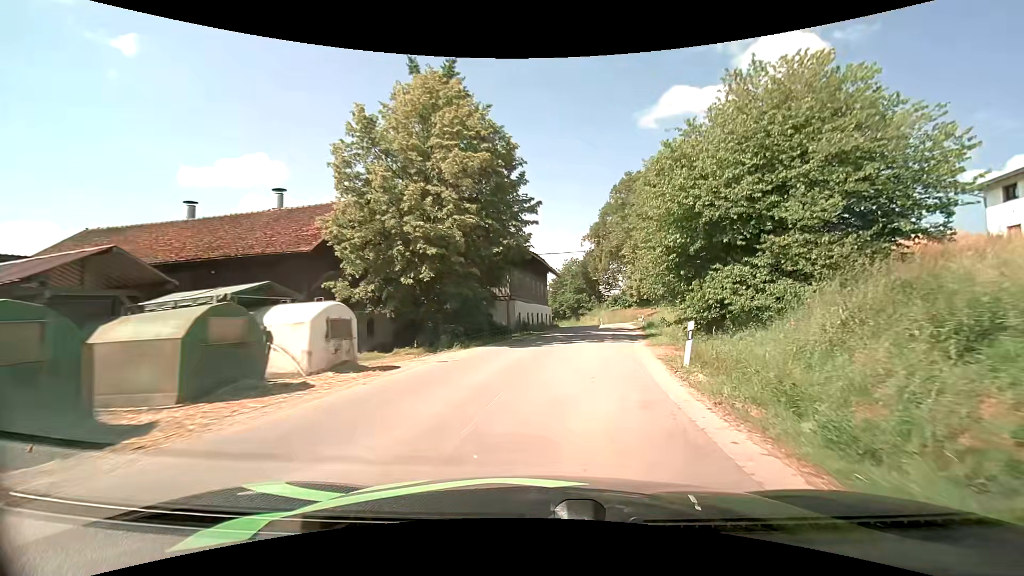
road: secondary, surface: asphalt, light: Day
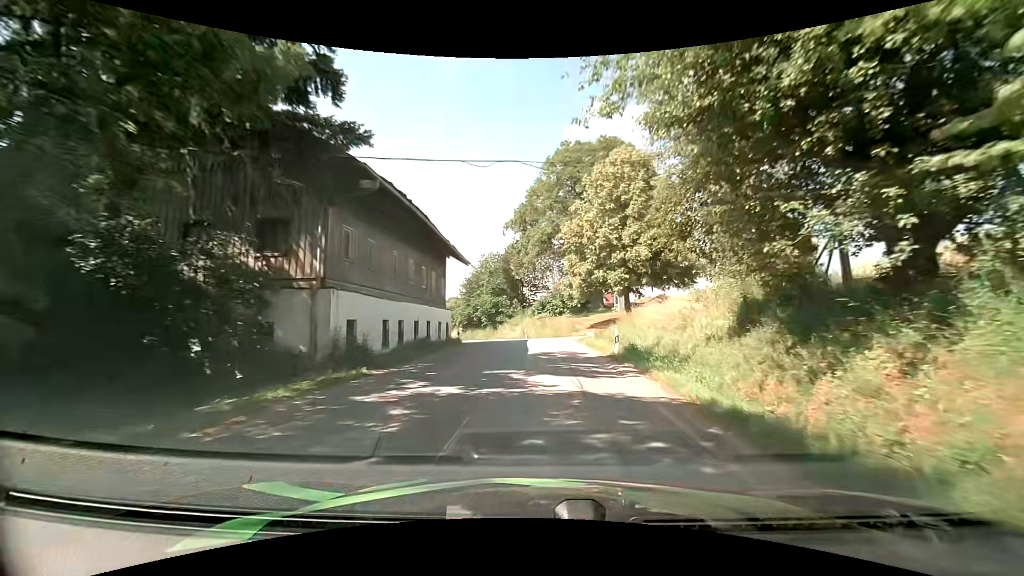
(+1.7, +19.5) m; +9°
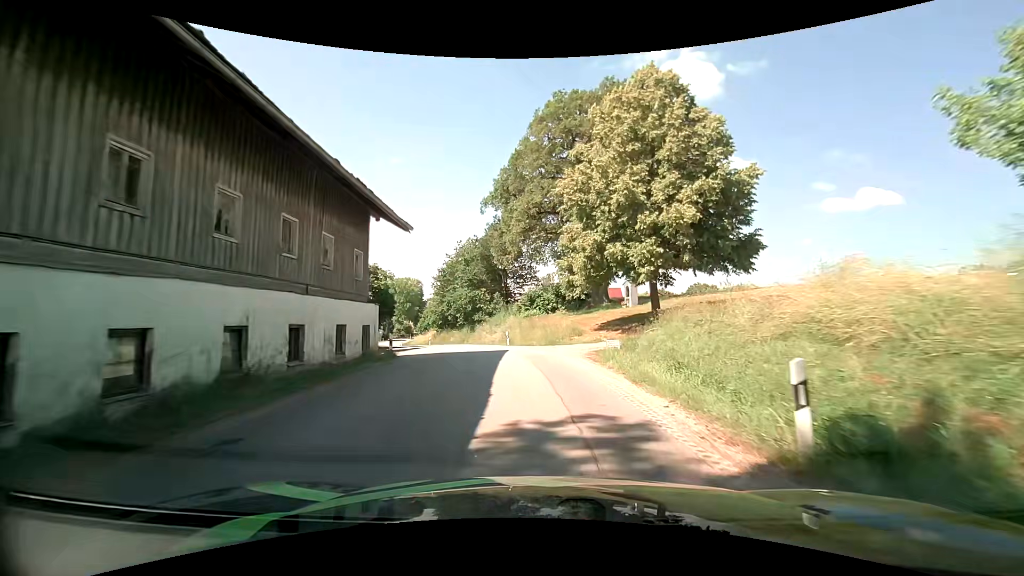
(+0.2, +13.4) m; +2°
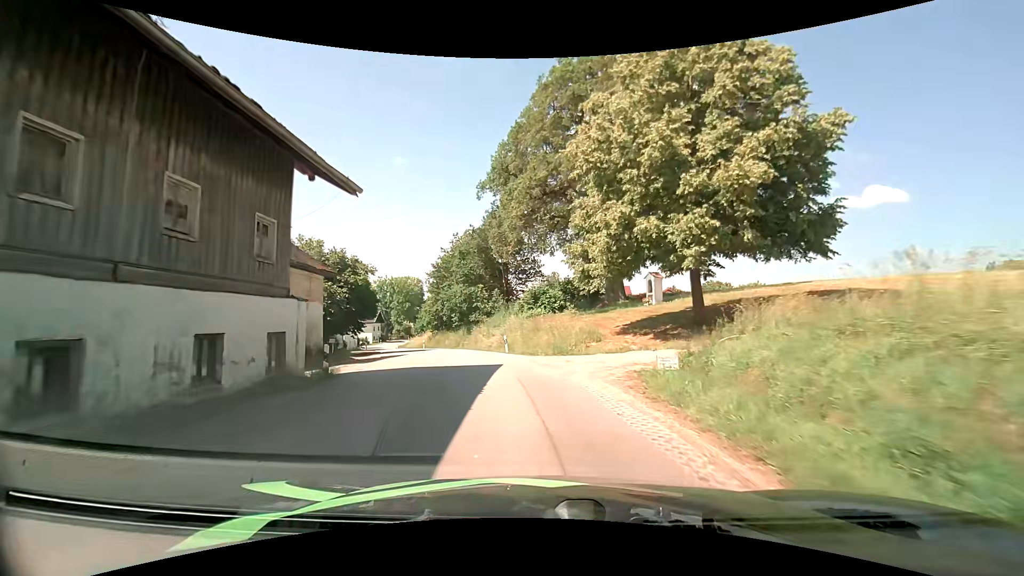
(0.0, +6.7) m; -1°
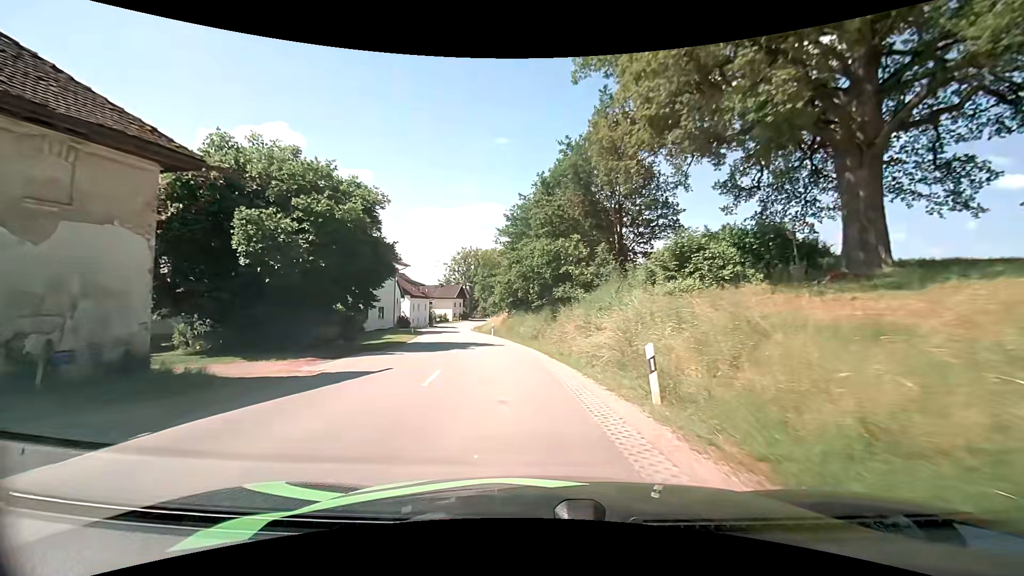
(-1.9, +20.0) m; -11°
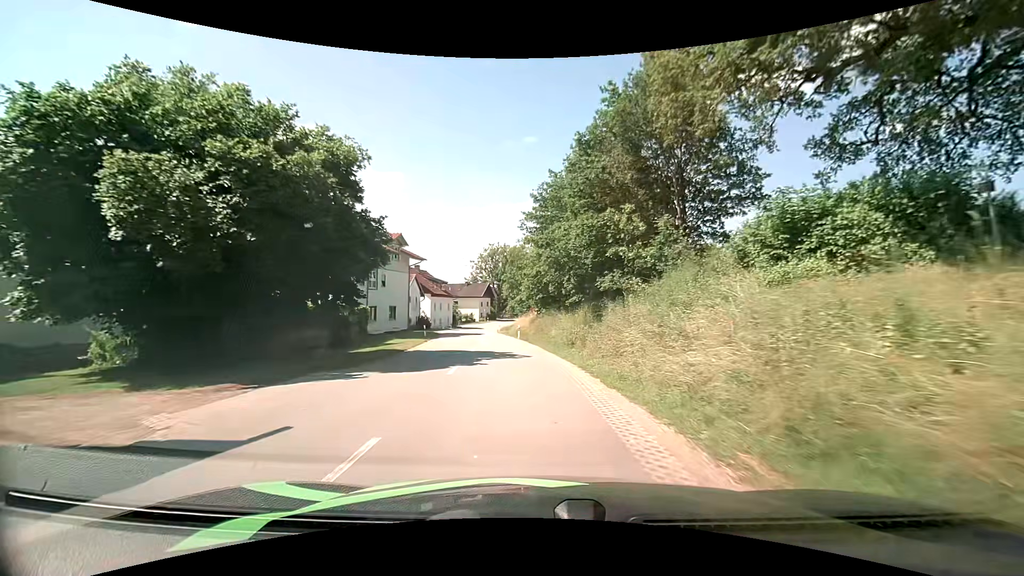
(-0.1, +7.0) m; -3°
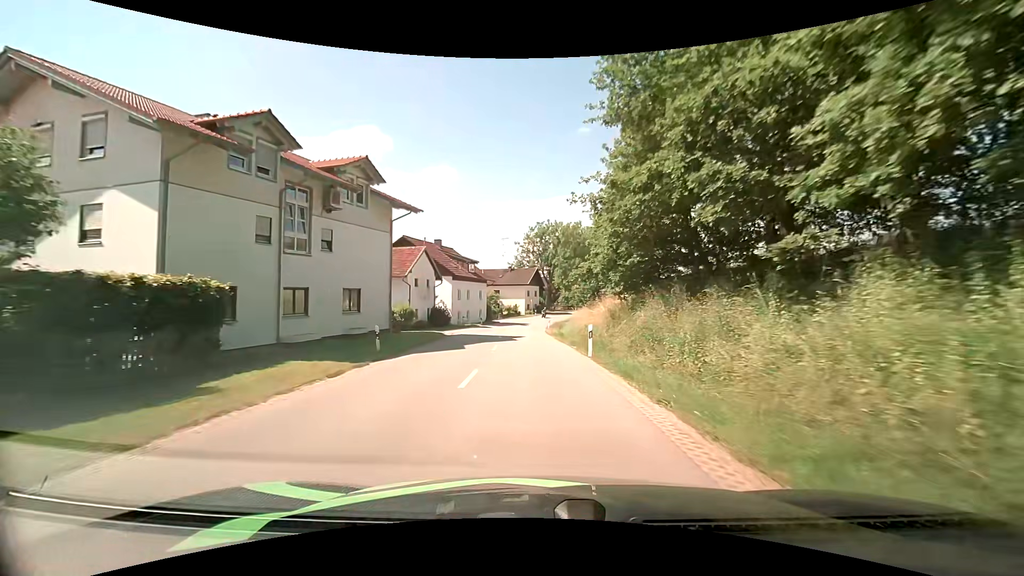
(-1.4, +21.4) m; -6°
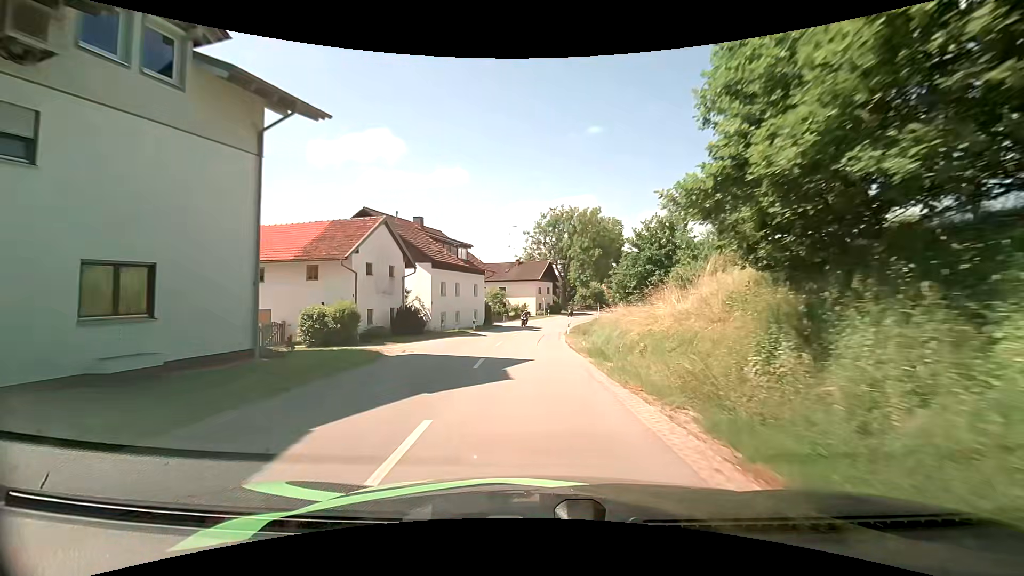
(-0.2, +14.8) m; -2°
(0, +10) (0, +20) (0, +30) (0, +40) (+1, +50) (+3, +60) (+5, +70) (+8, +79) (+12, +88) (+16, +97) m
